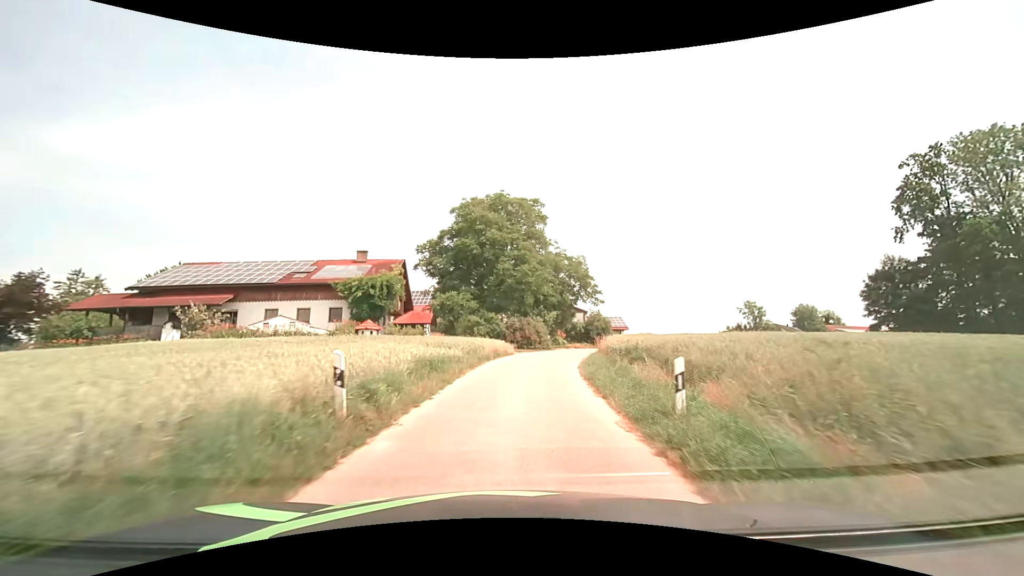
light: Day
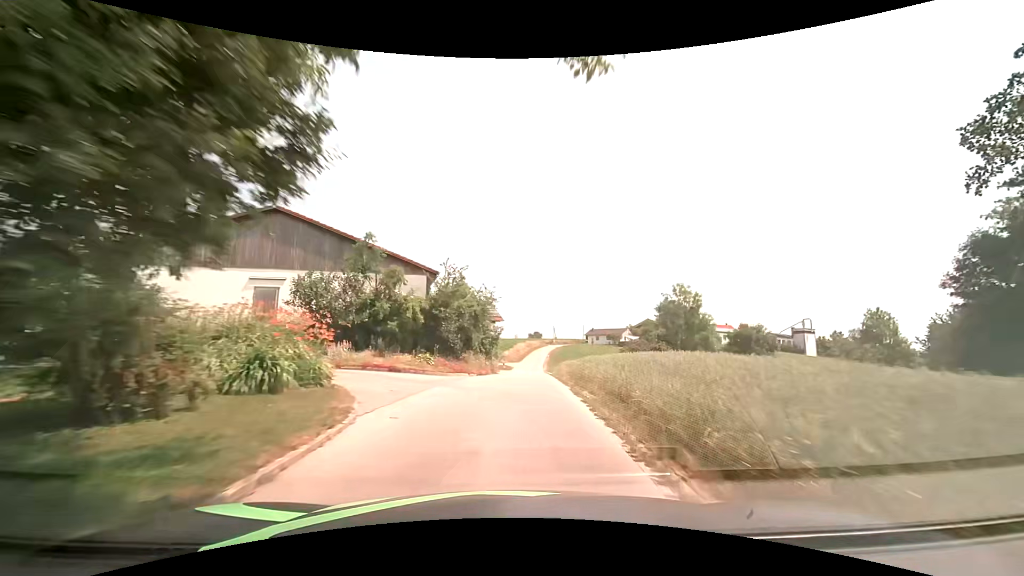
(+5.6, +38.5) m; +17°
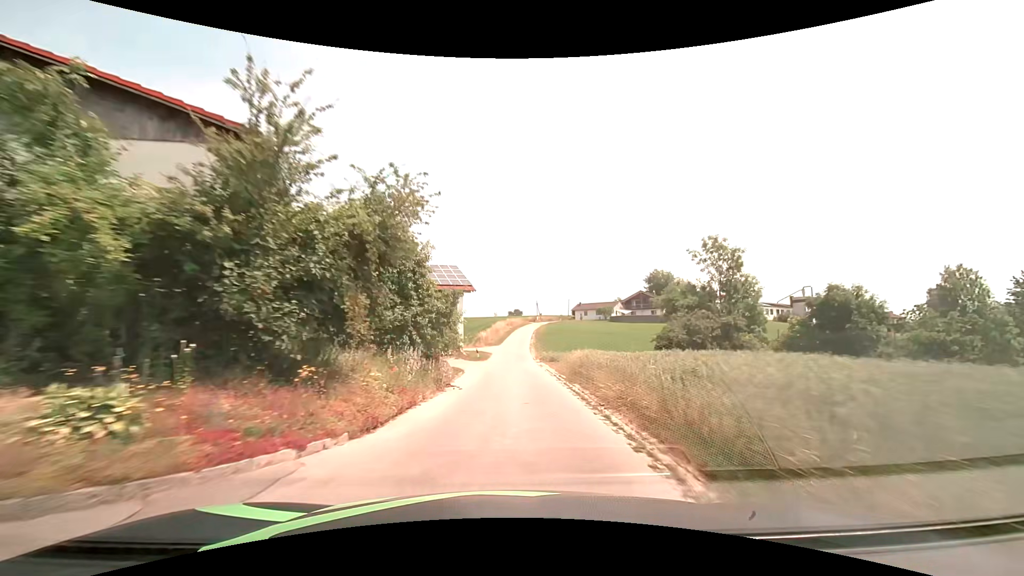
(+0.5, +16.1) m; +3°
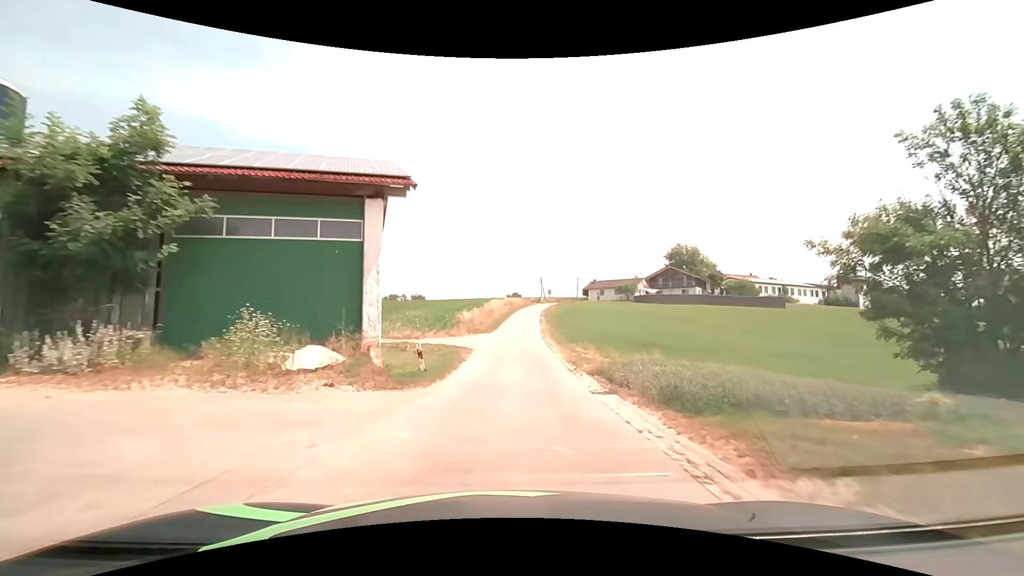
(0.0, +24.8) m; 0°
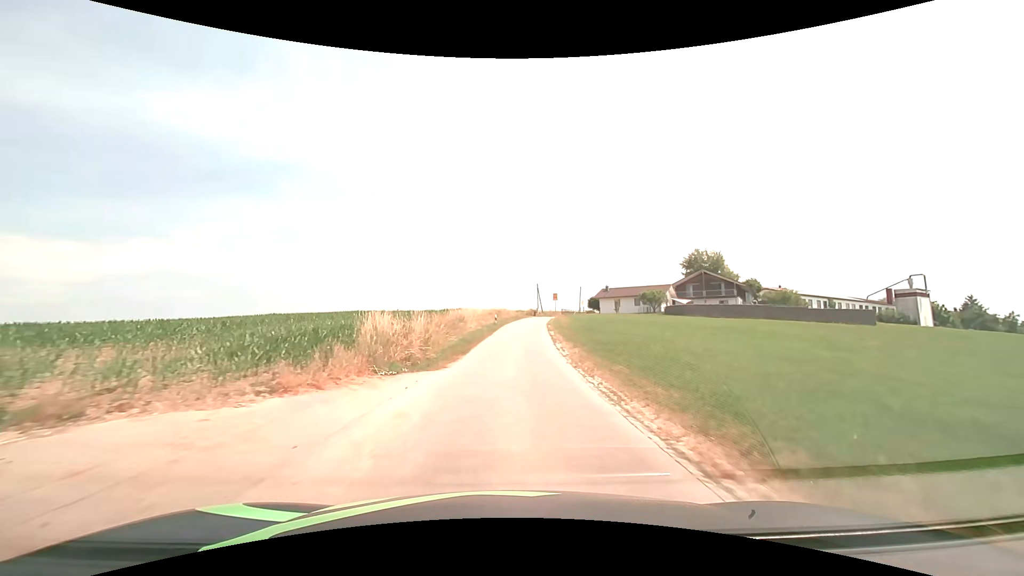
(+0.3, +24.8) m; +1°
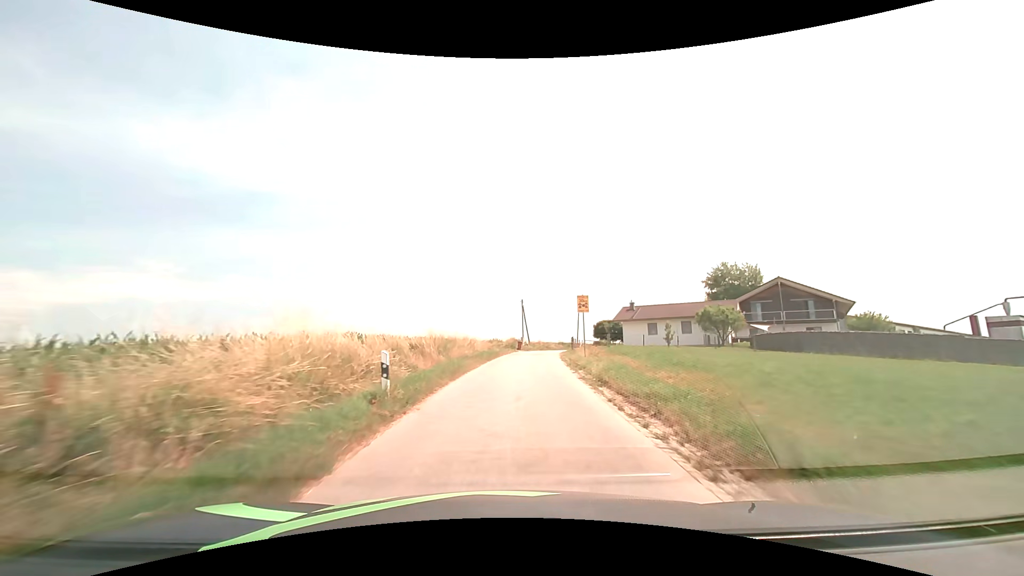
(+0.8, +31.5) m; +3°
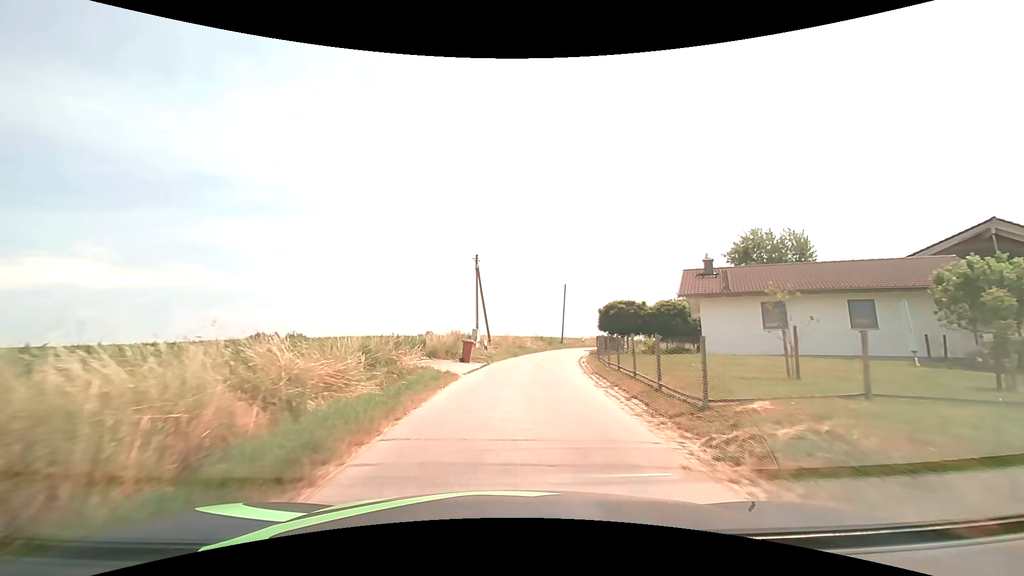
(+1.1, +29.4) m; +5°
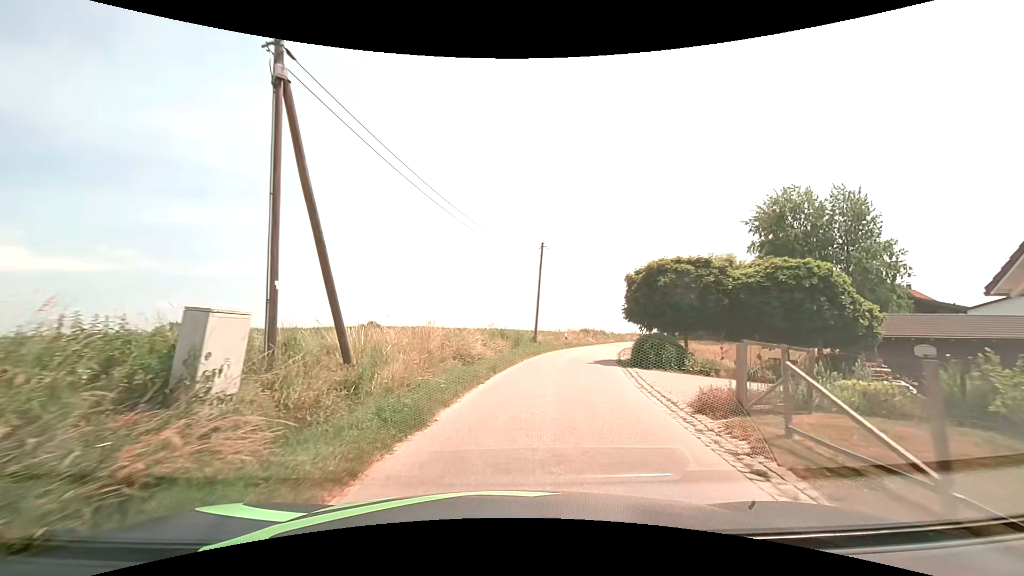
(+0.9, +21.5) m; +5°
